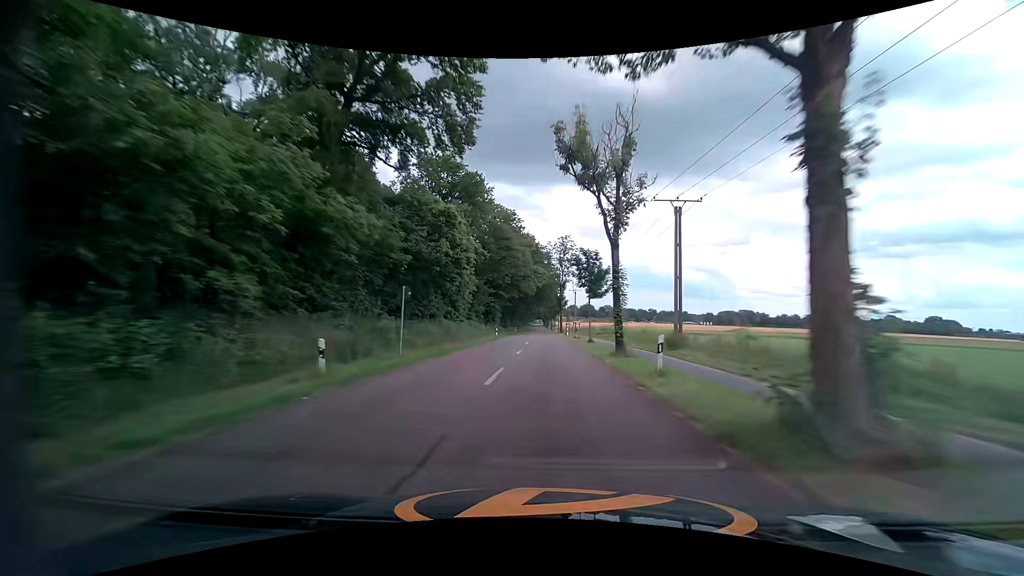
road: tertiary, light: Day
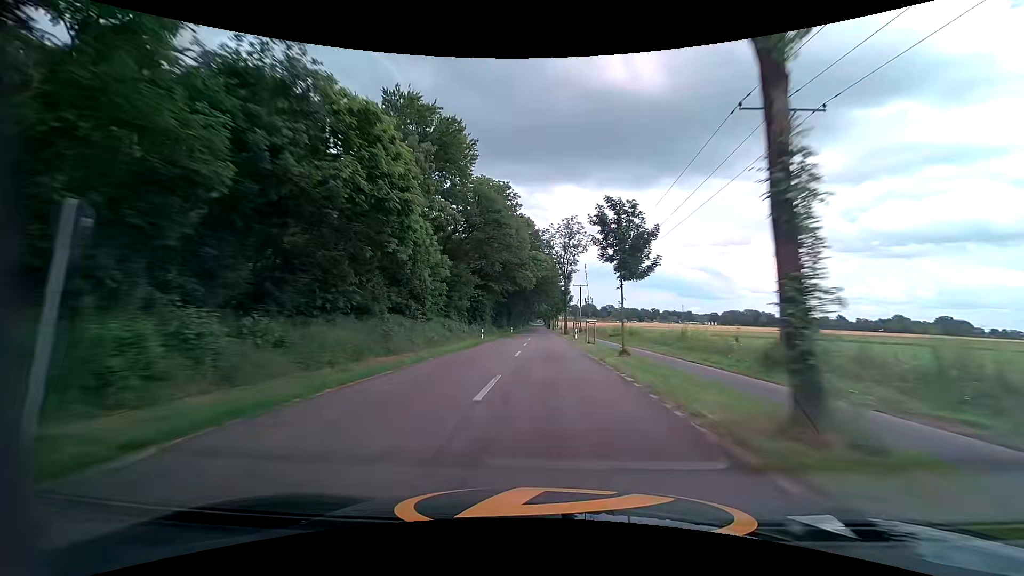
(0.0, +14.4) m; 0°
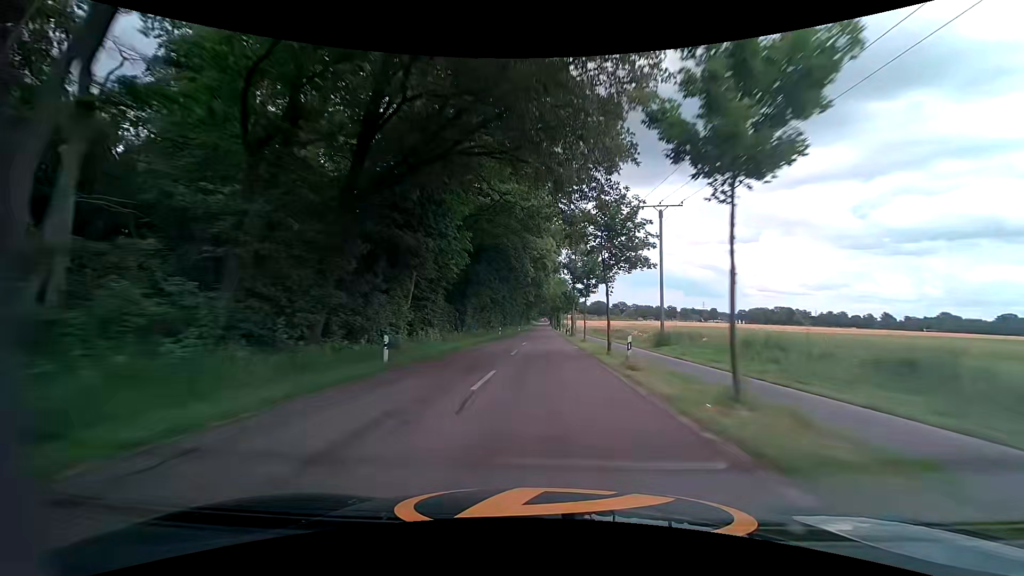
(-0.3, +72.5) m; -1°
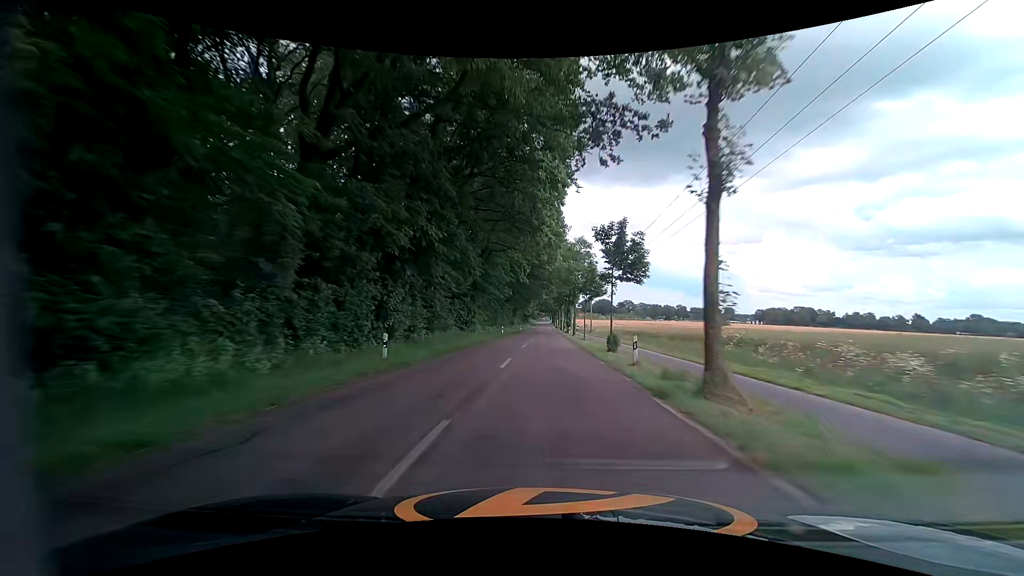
(0.0, +44.4) m; 0°
(0, +10) (0, +20) (0, +30) (0, +40) (0, +50) (0, +60) (0, +70) (0, +80) (0, +90) (0, +100) m
